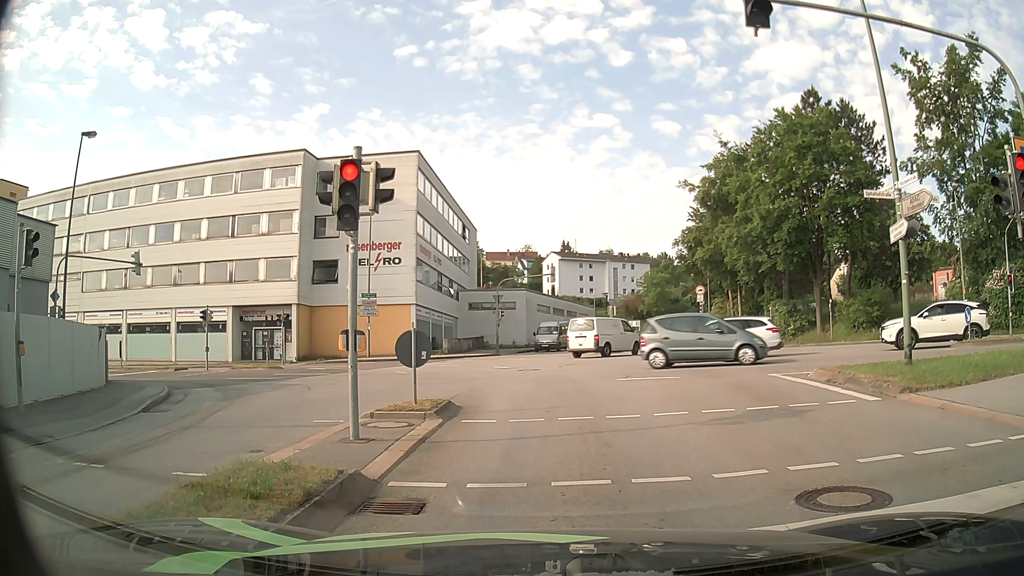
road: tertiary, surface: asphalt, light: Day
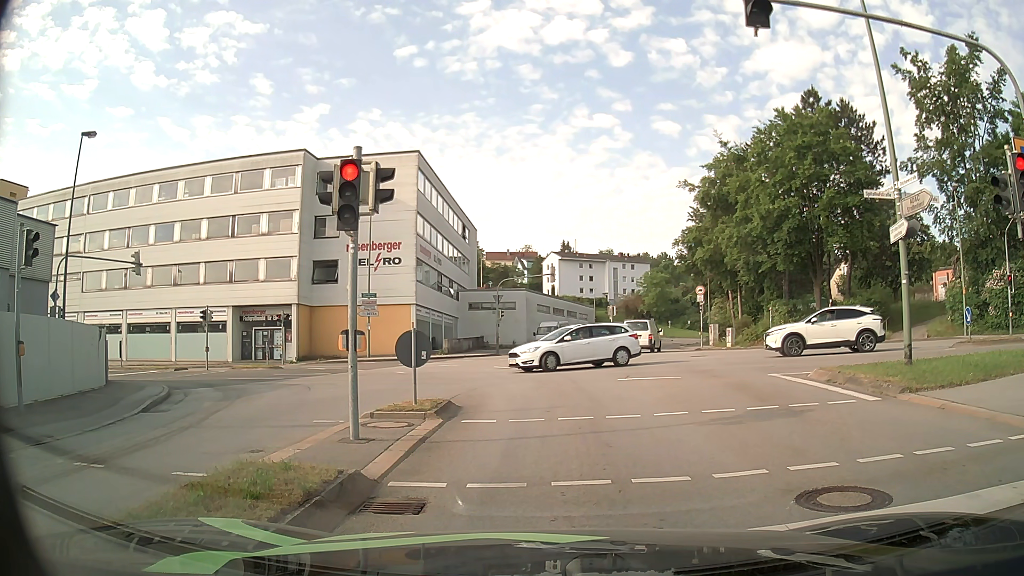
(0.0, 0.0) m; 0°
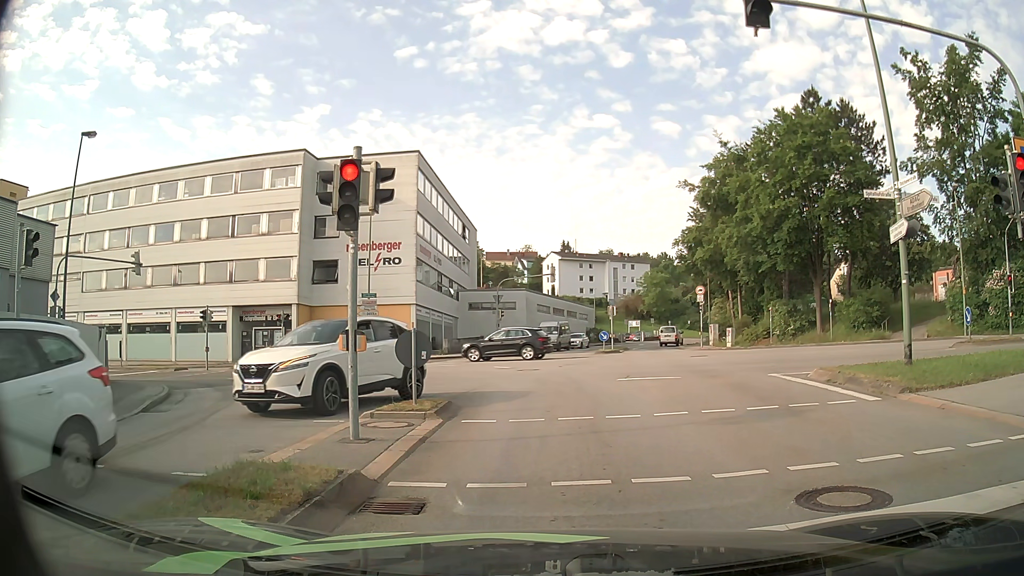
(0.0, 0.0) m; 0°
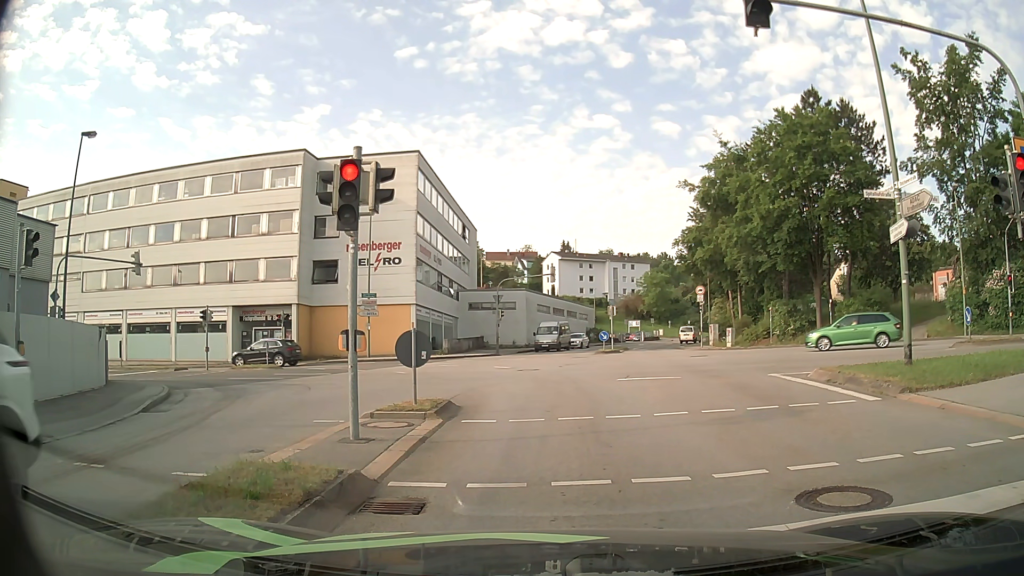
(0.0, 0.0) m; 0°
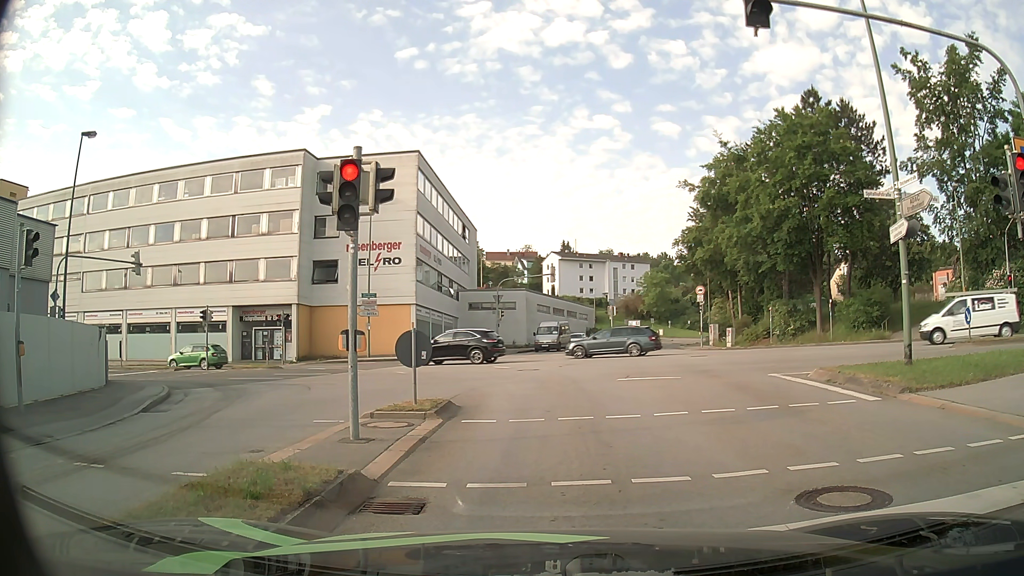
(0.0, 0.0) m; 0°
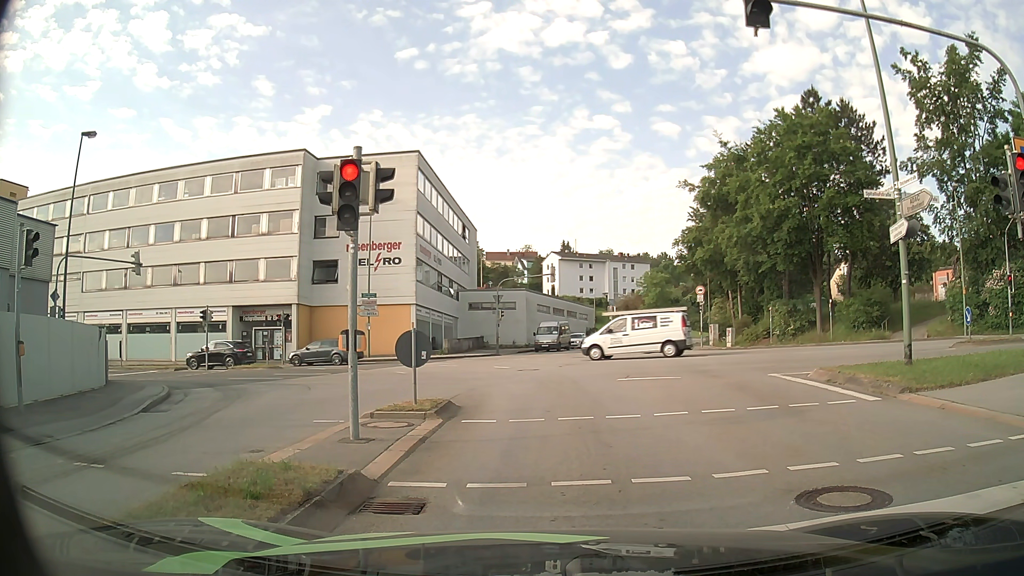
(0.0, 0.0) m; 0°
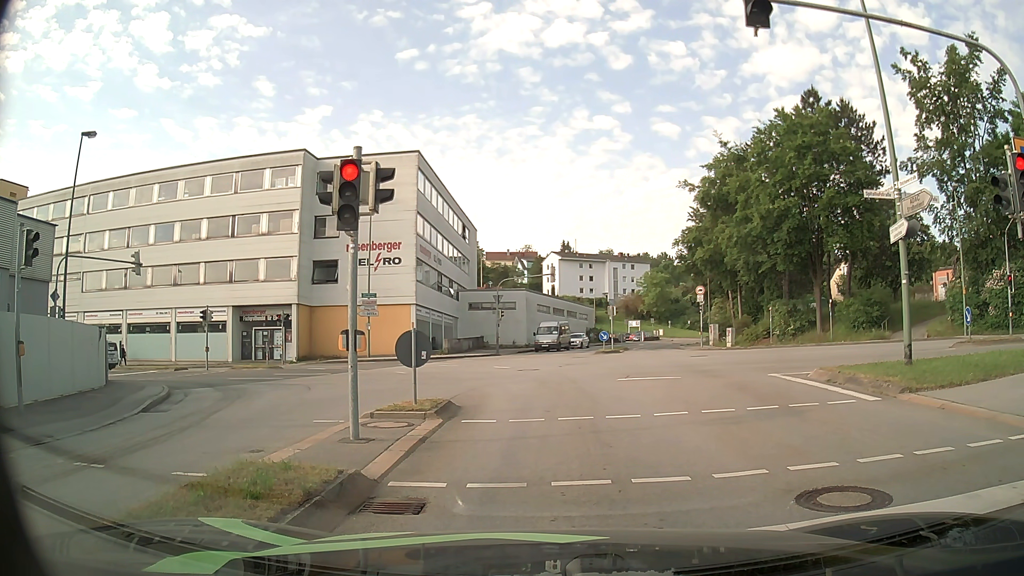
(0.0, 0.0) m; 0°
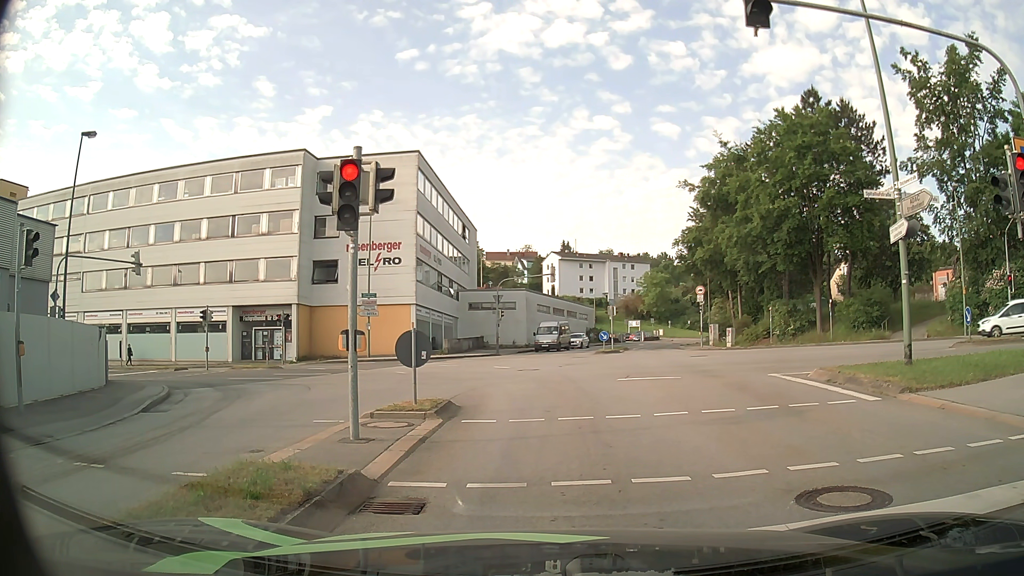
(0.0, 0.0) m; 0°
